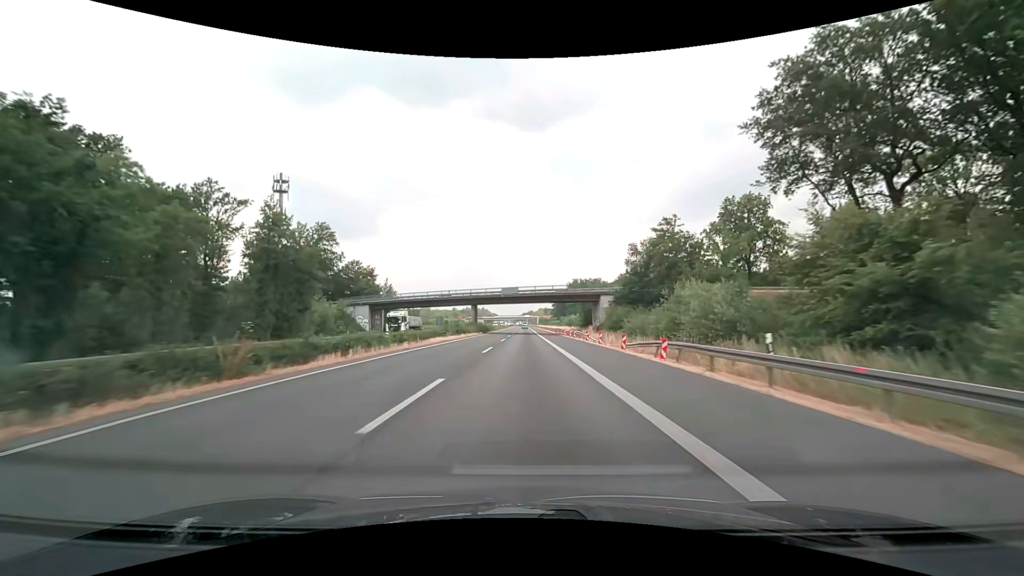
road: motorway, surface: asphalt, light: Day
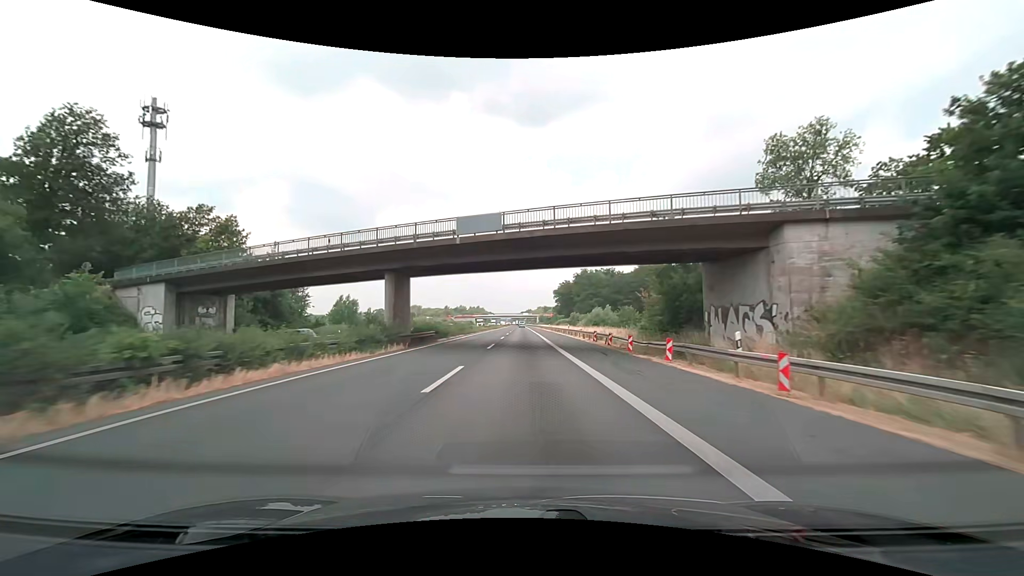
(-0.1, +50.4) m; 0°
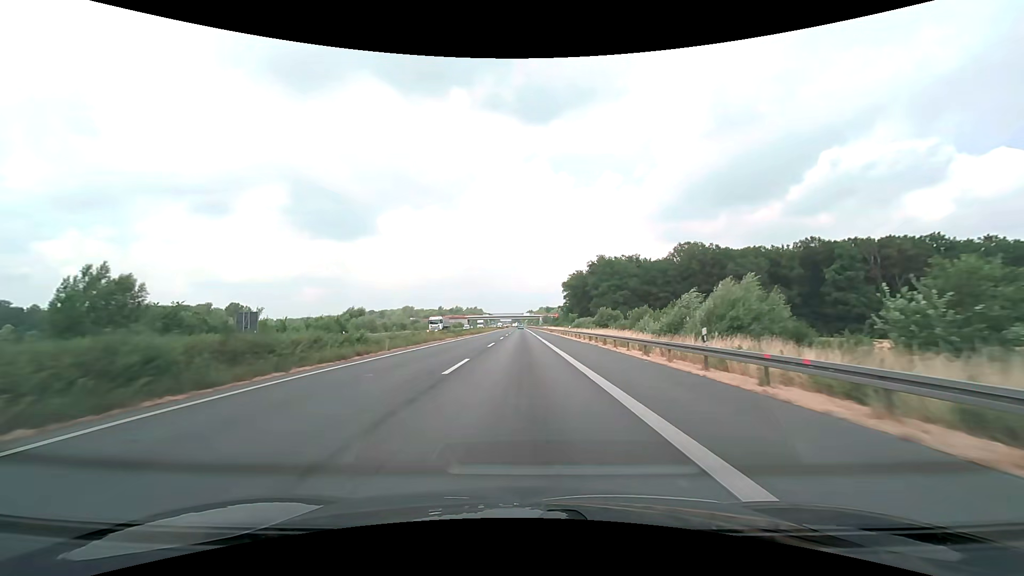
(+0.1, +50.1) m; 0°
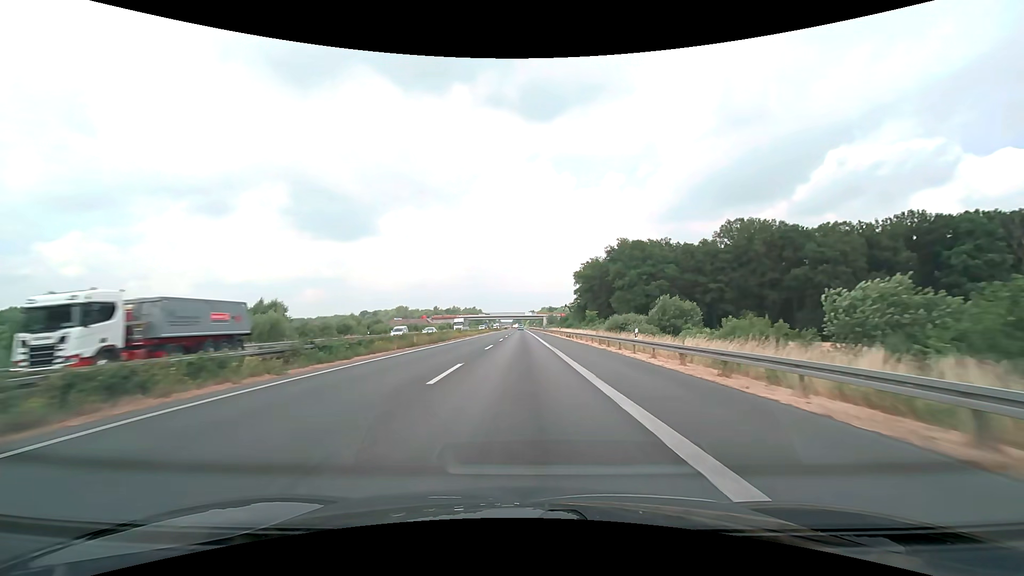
(-0.1, +37.9) m; 0°
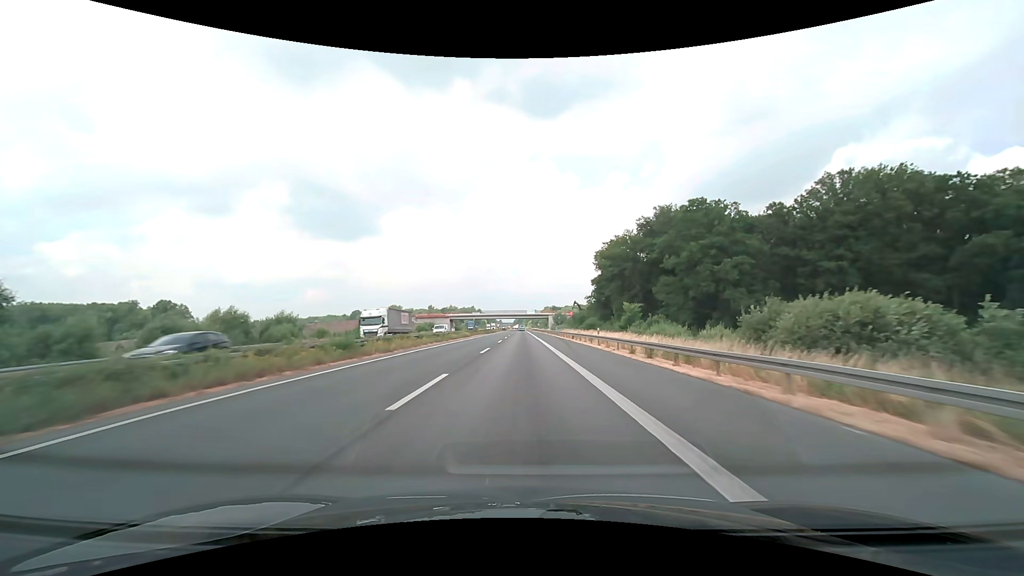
(-0.1, +39.9) m; 0°
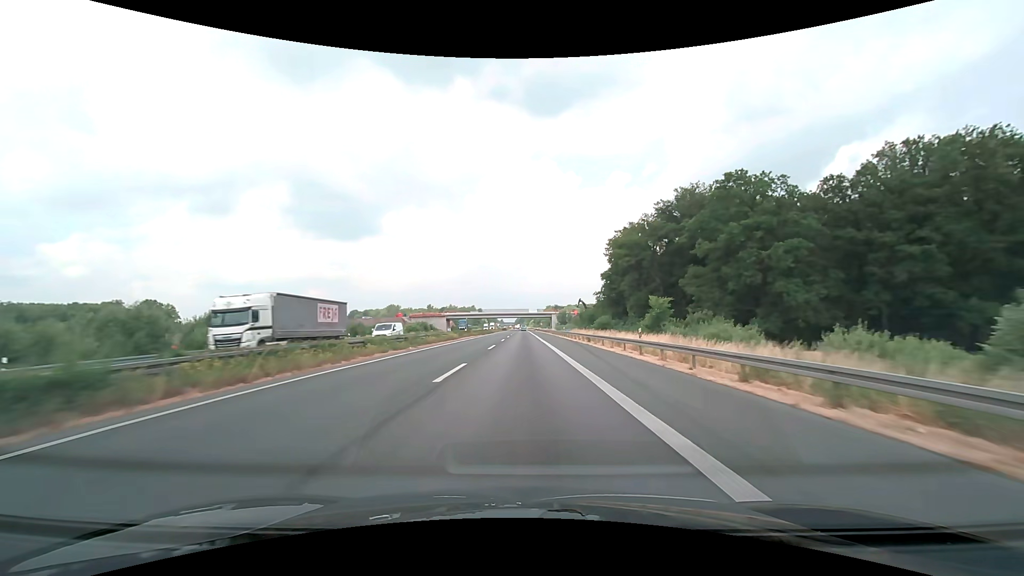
(0.0, +13.8) m; 0°
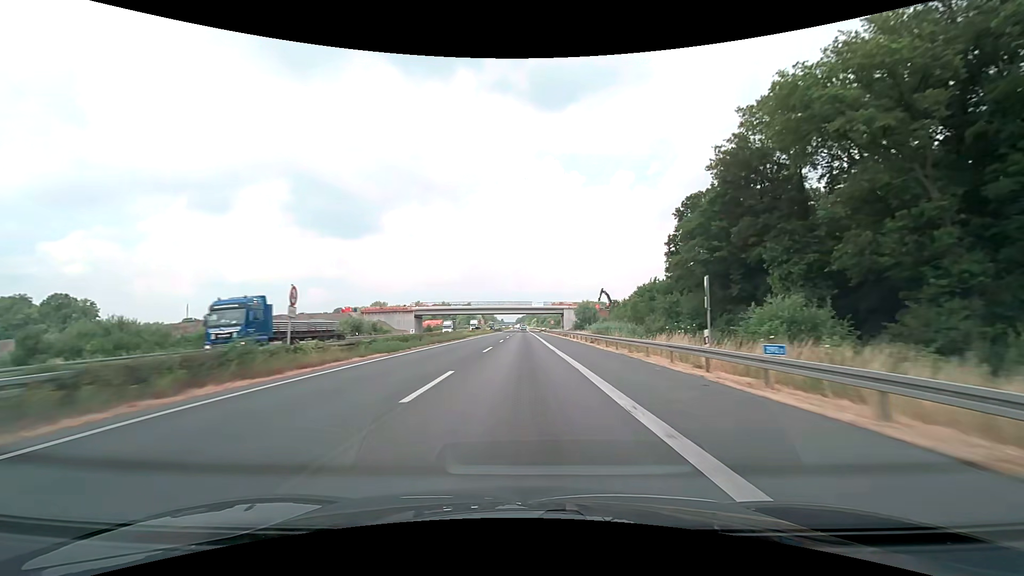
(-0.1, +57.8) m; 0°
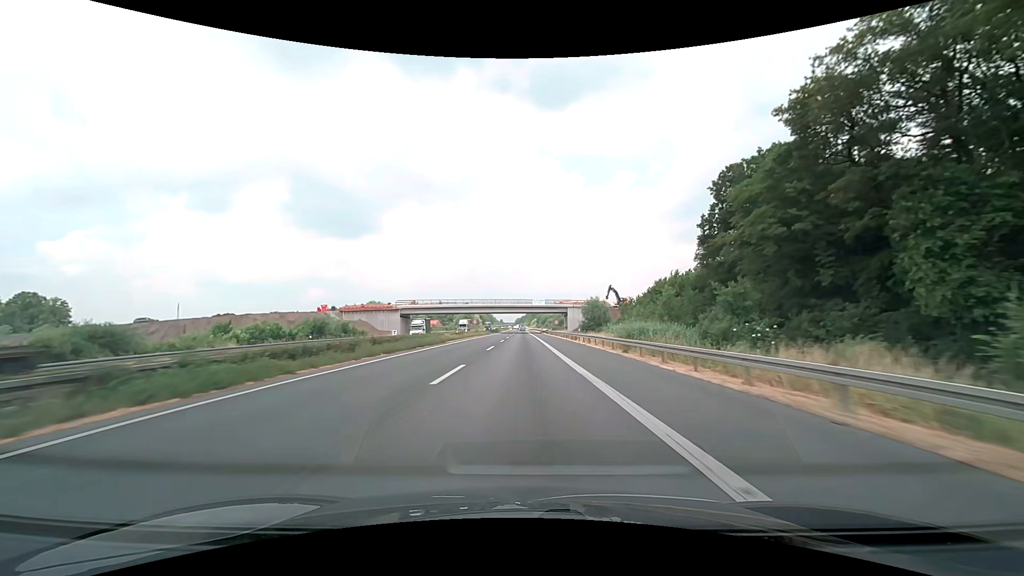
(0.0, +15.0) m; 0°
(0, +10) (0, +20) (0, +30) (0, +40) (0, +50) (0, +60) (0, +70) (0, +80) (0, +90) (0, +100) m
